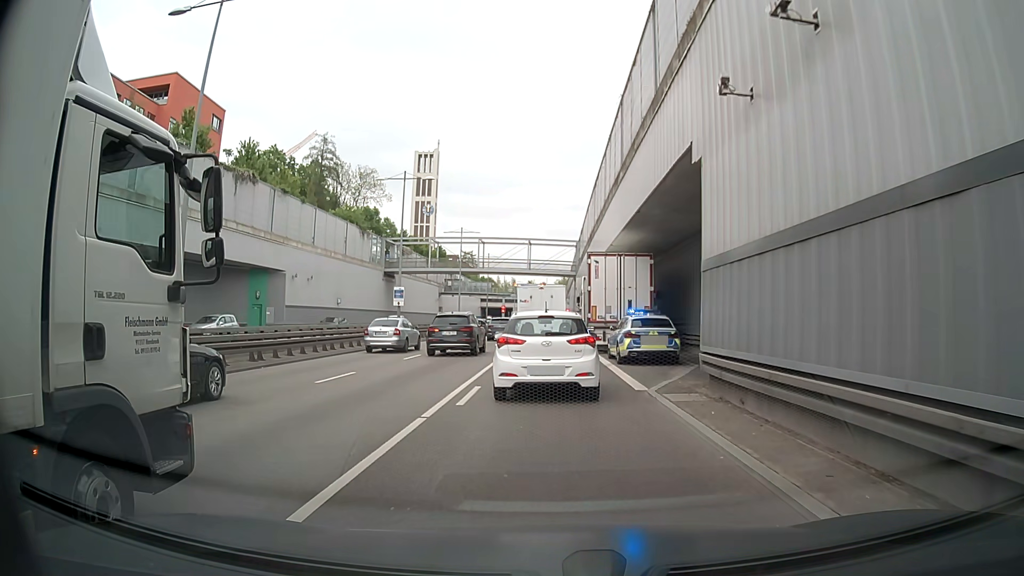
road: trunk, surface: asphalt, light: Day
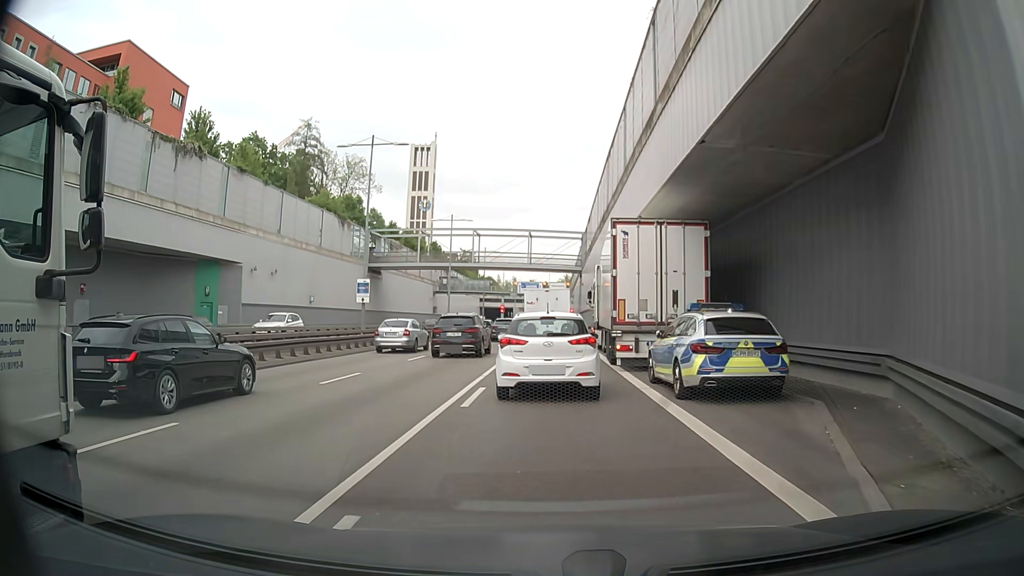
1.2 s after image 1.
(-0.1, +9.1) m; -1°
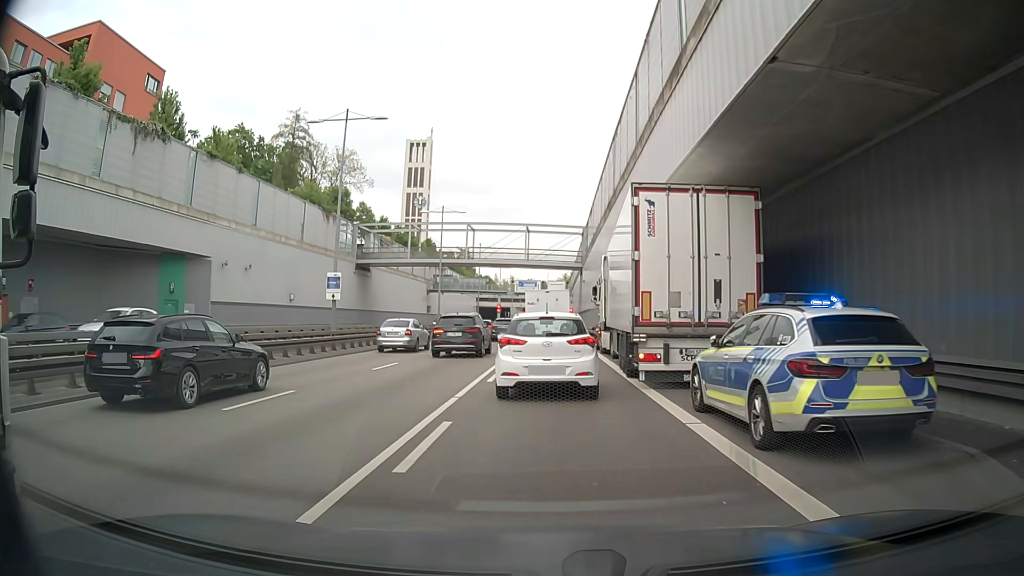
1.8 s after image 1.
(0.0, +4.7) m; 0°
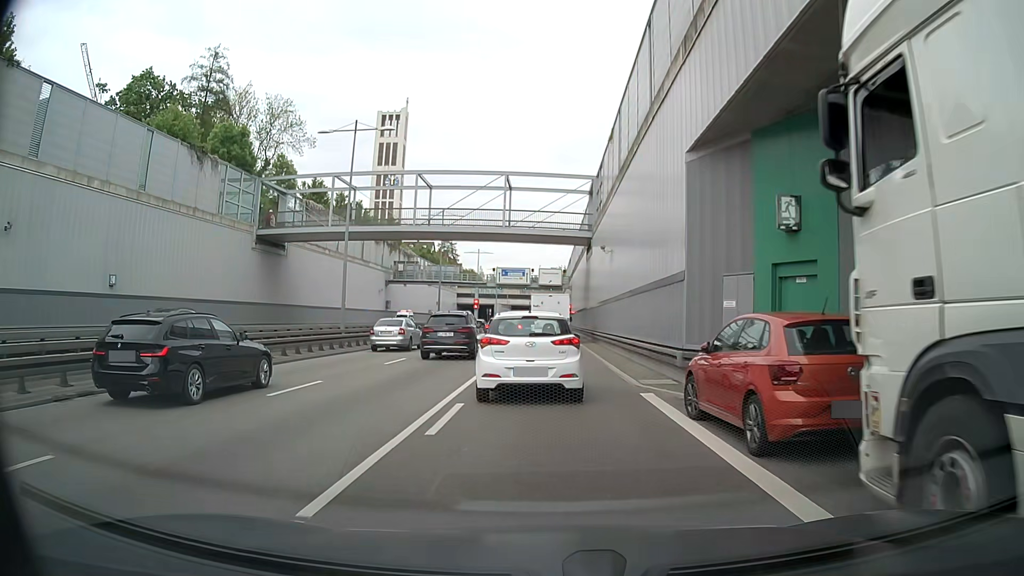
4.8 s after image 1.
(+0.3, +25.2) m; +1°
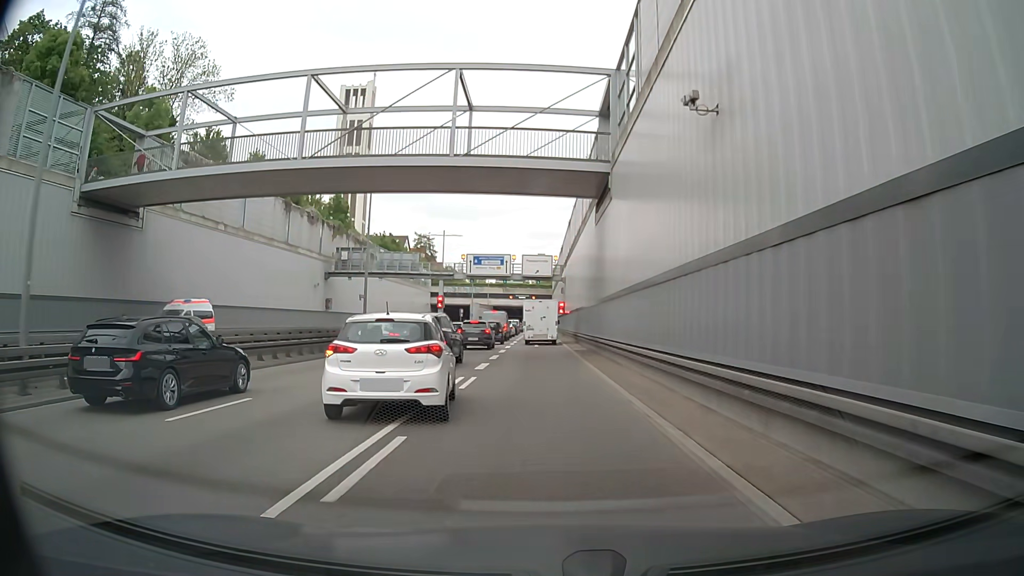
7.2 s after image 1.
(0.0, +21.1) m; +1°
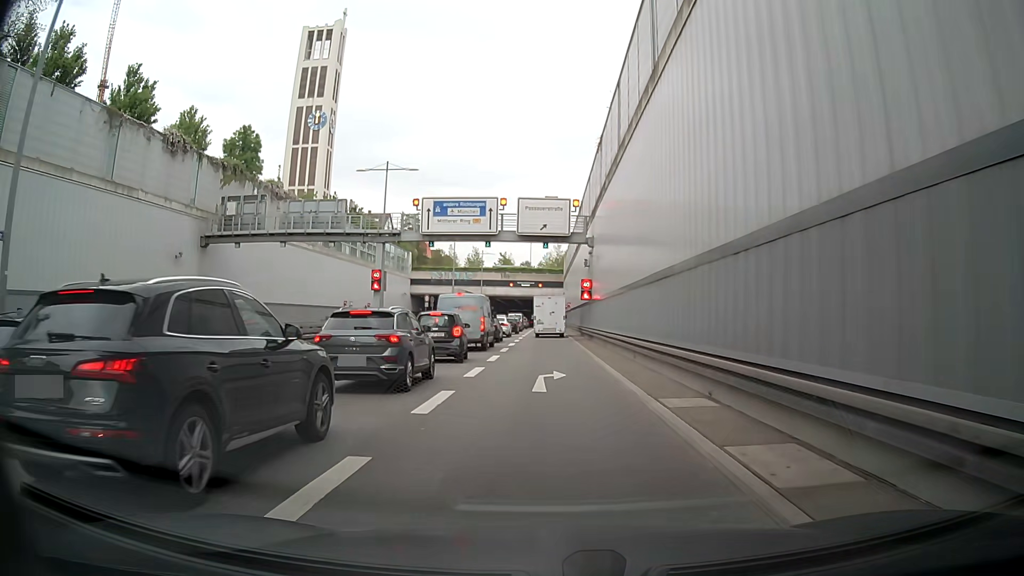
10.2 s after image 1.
(-0.5, +28.5) m; -2°
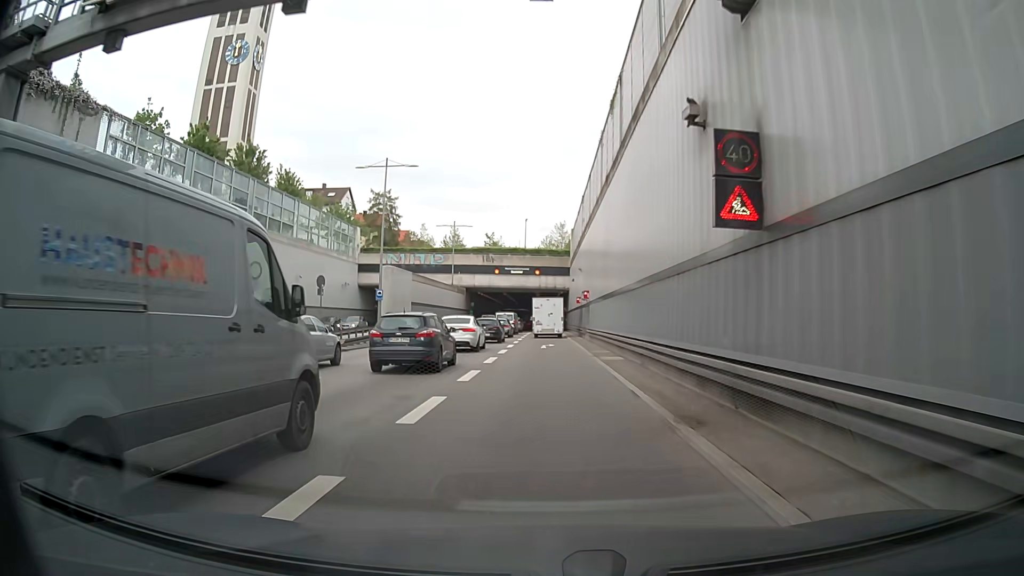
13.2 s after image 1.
(+0.6, +31.2) m; +1°
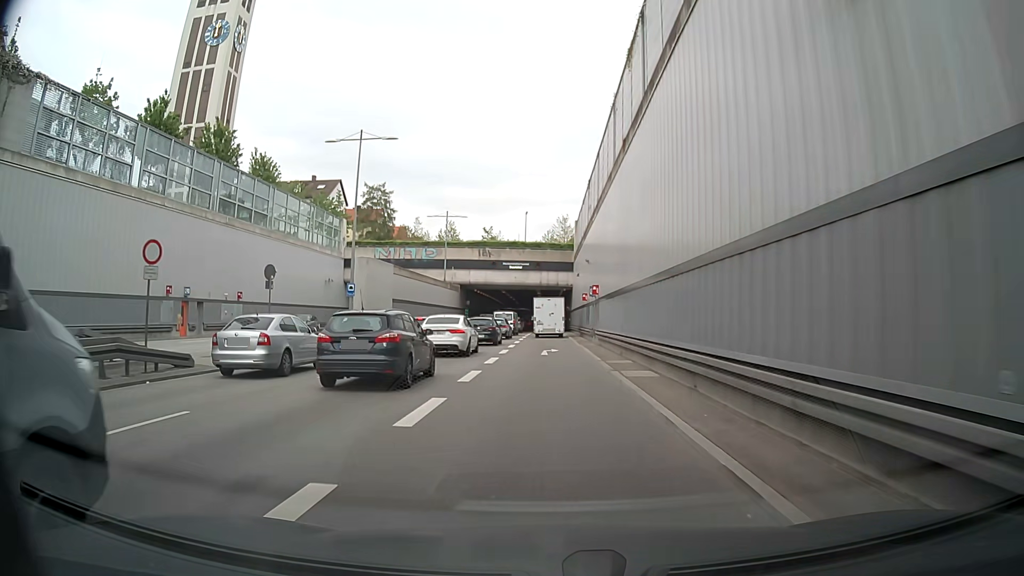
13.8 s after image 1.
(0.0, +6.2) m; -1°
